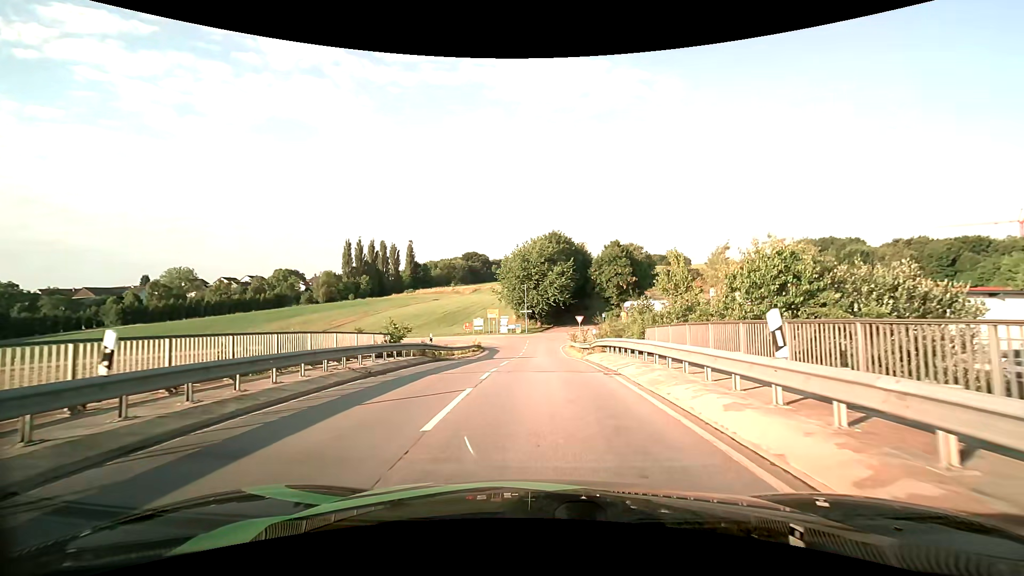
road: unclassified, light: Day
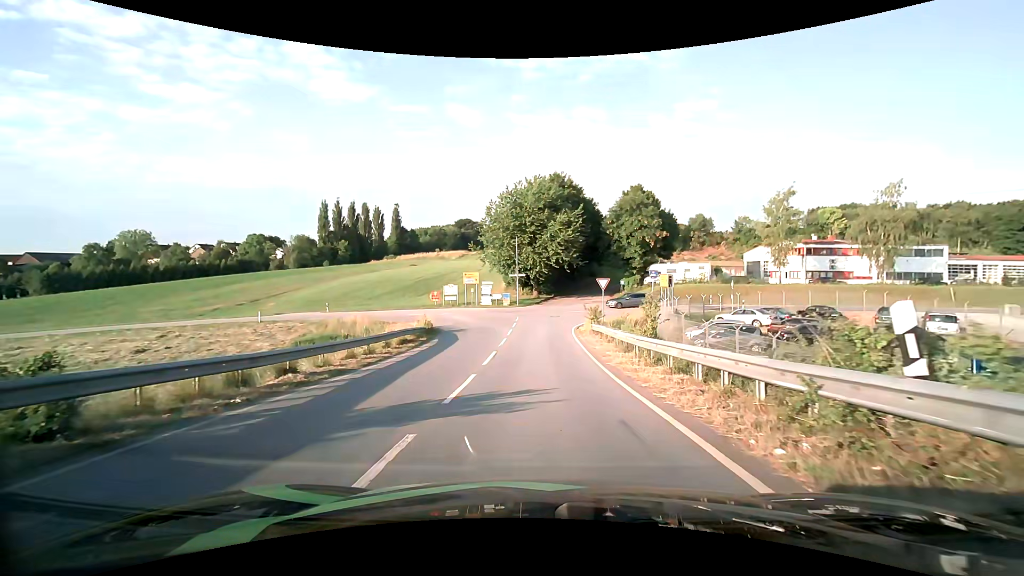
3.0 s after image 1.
(+0.1, +22.0) m; +1°
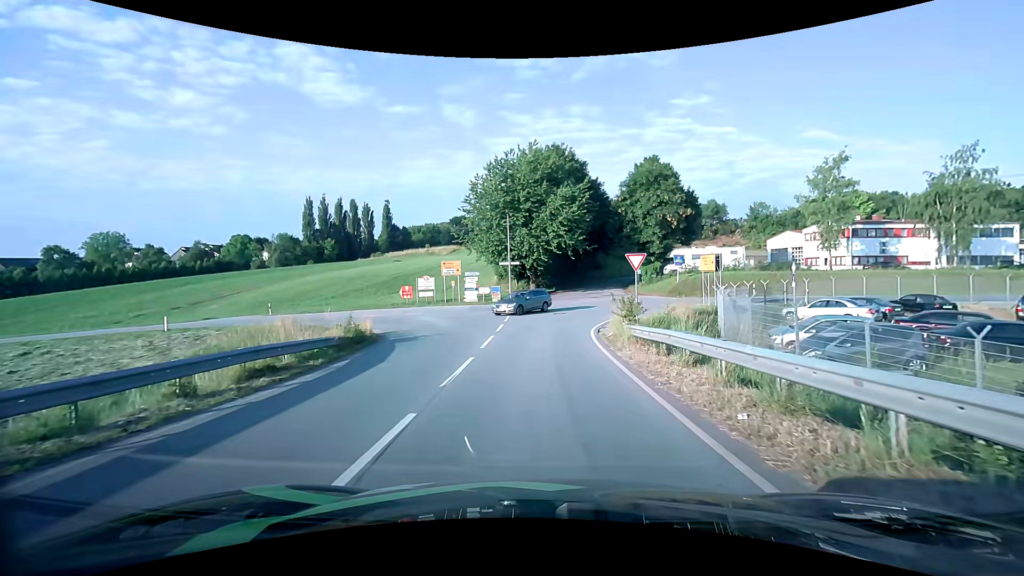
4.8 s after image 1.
(0.0, +11.5) m; 0°
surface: asphalt
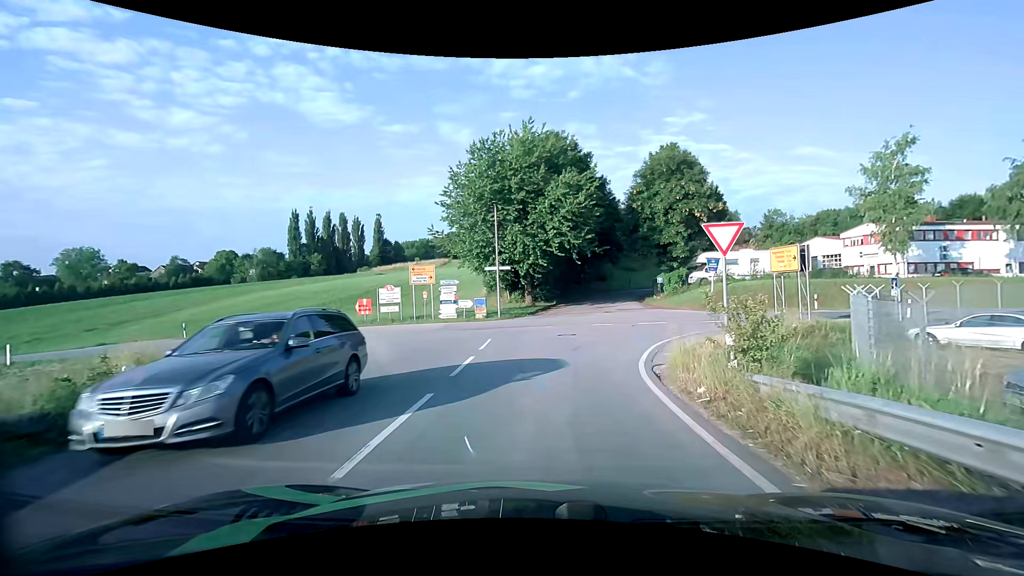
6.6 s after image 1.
(0.0, +10.1) m; 0°
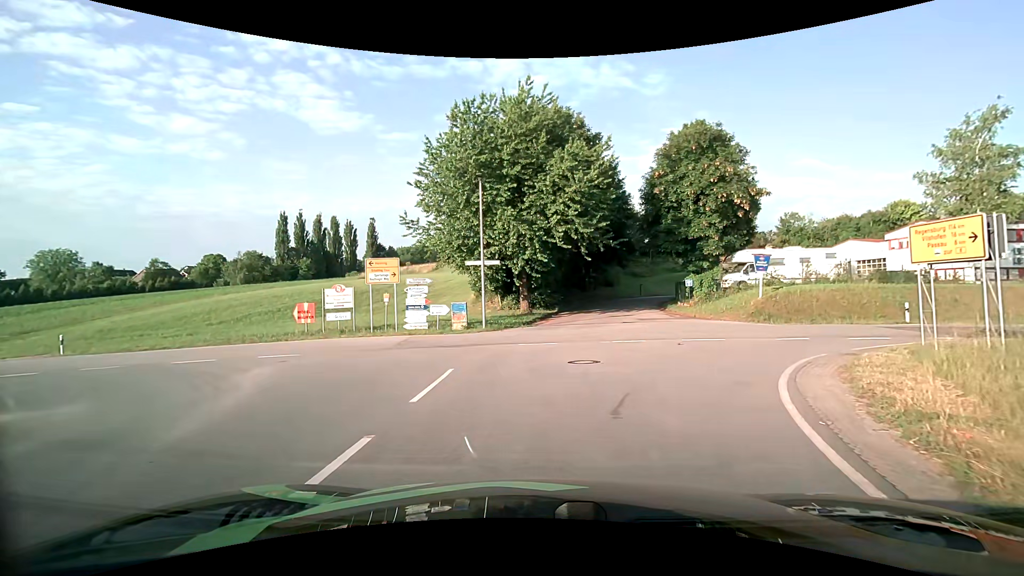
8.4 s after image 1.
(0.0, +8.4) m; 0°
(0, +10) (-3, +19) (-12, +23) (-22, +22) (-32, +21) (-42, +19) (-52, +17) (-61, +14) (-71, +11) (-80, +7) m
